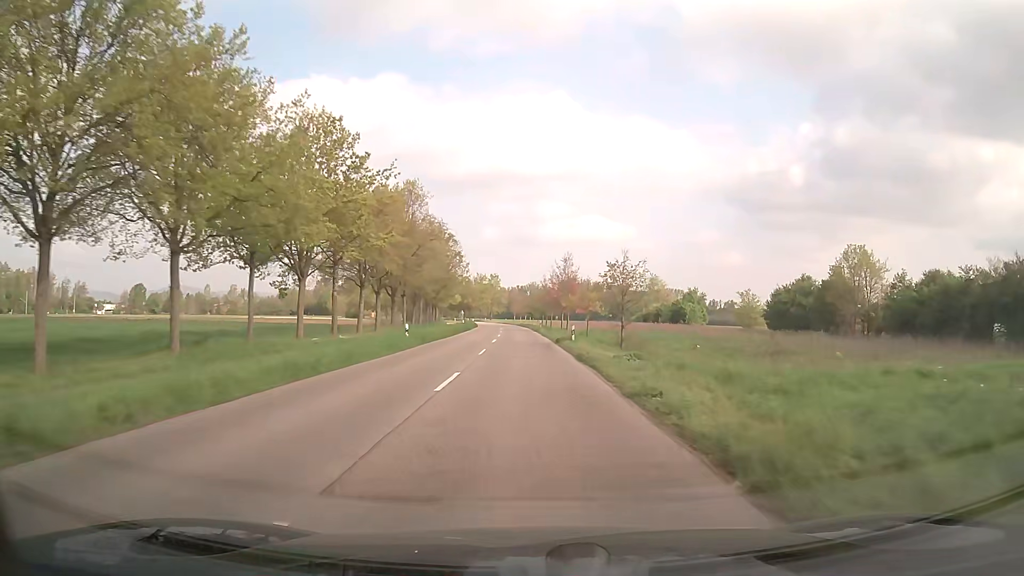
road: secondary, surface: asphalt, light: Day
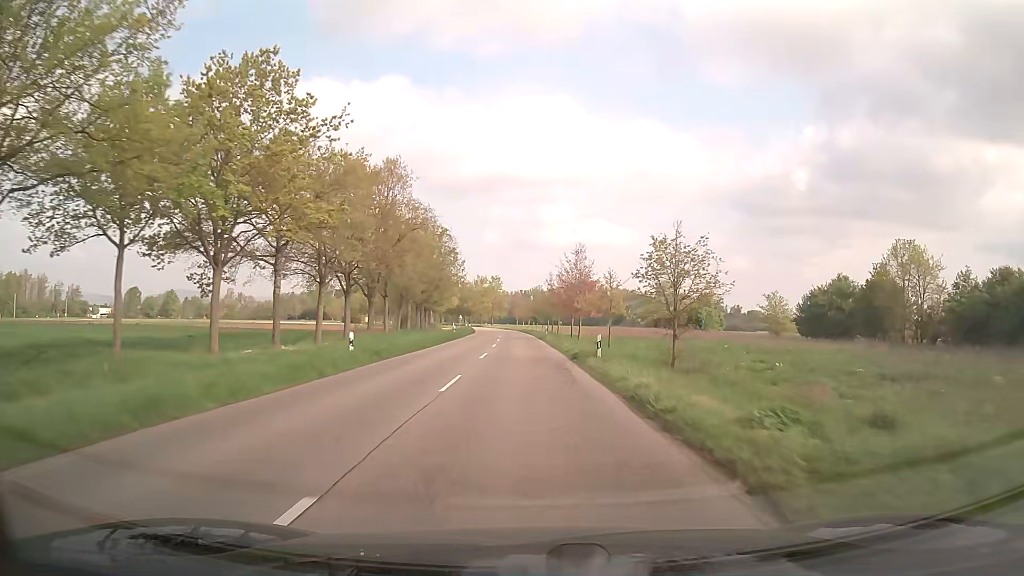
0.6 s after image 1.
(0.0, +11.3) m; 0°
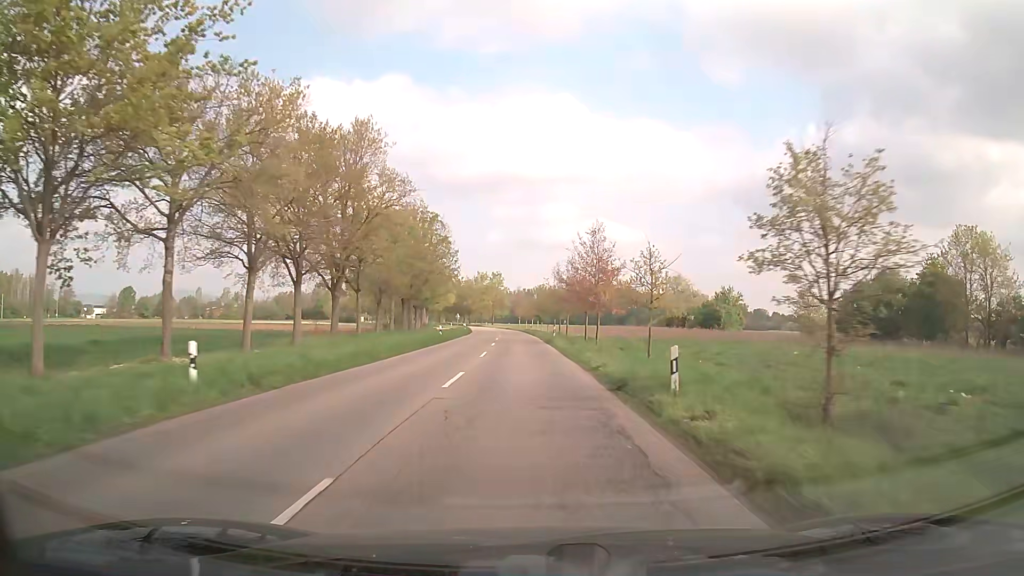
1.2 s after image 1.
(0.0, +11.5) m; 0°
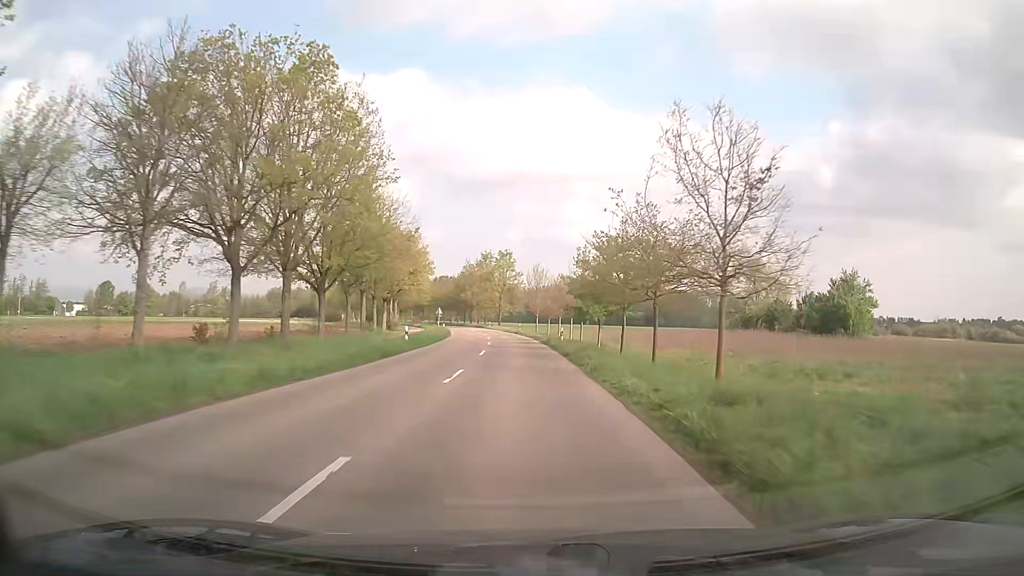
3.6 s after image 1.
(-0.5, +47.4) m; -1°
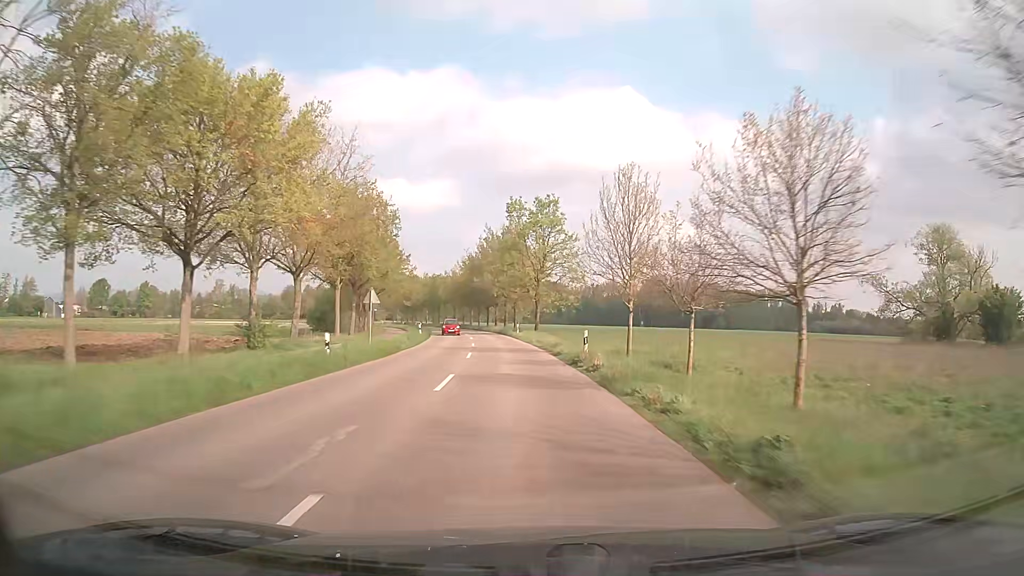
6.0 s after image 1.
(-1.3, +49.7) m; -4°
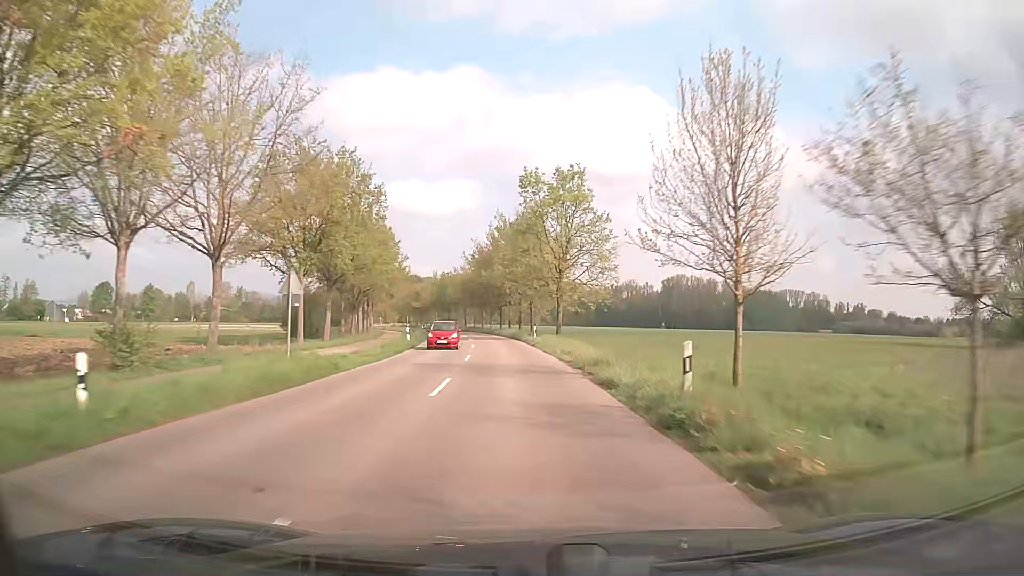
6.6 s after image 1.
(-0.2, +12.8) m; -1°
